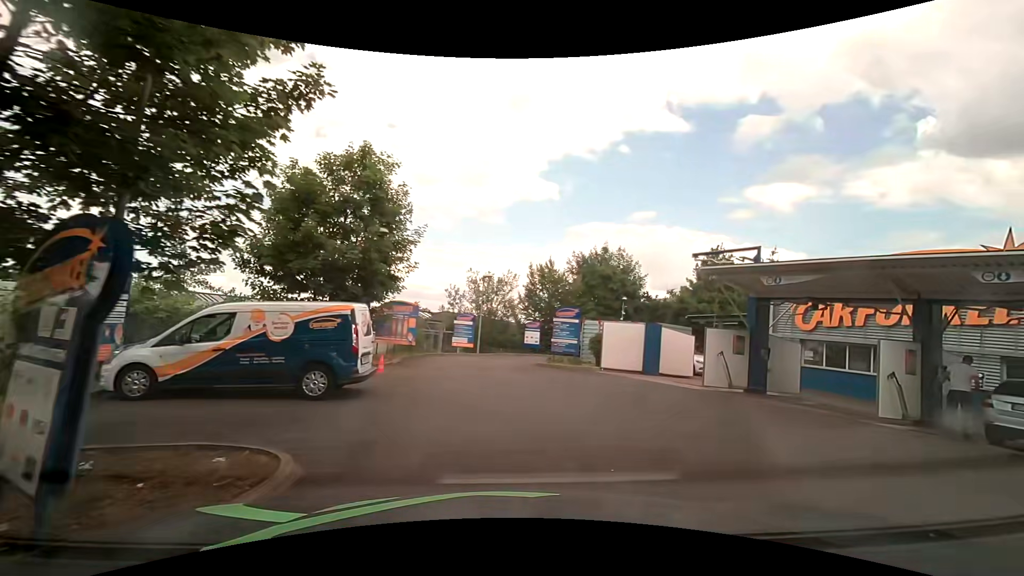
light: Day
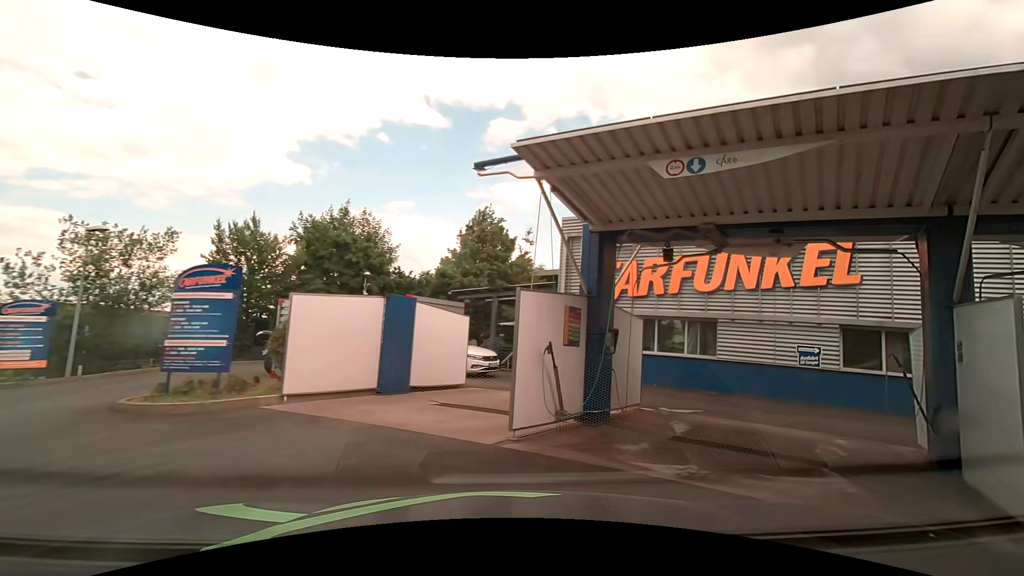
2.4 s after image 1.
(+1.9, +9.9) m; +26°
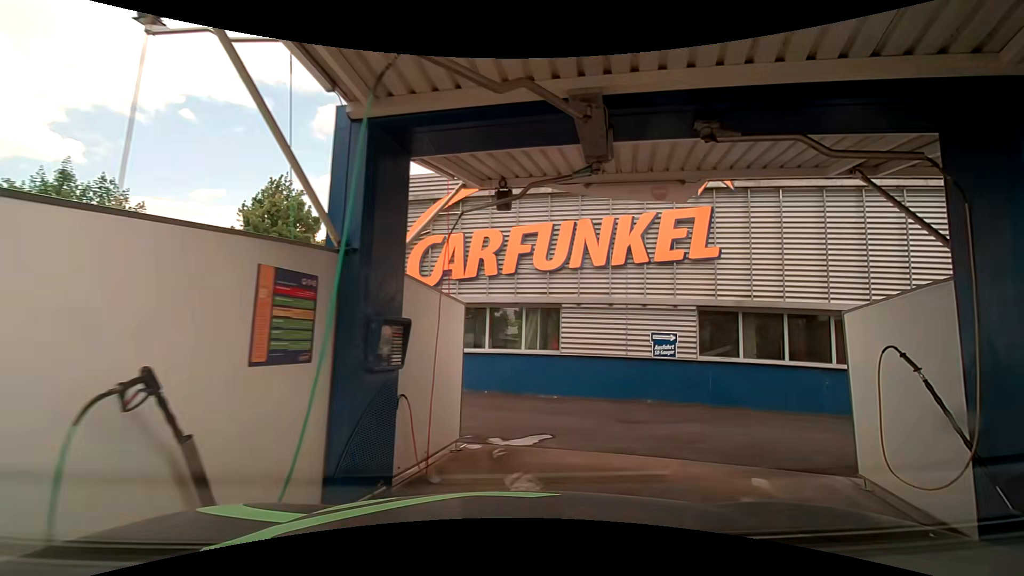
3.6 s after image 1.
(+0.7, +4.2) m; +19°
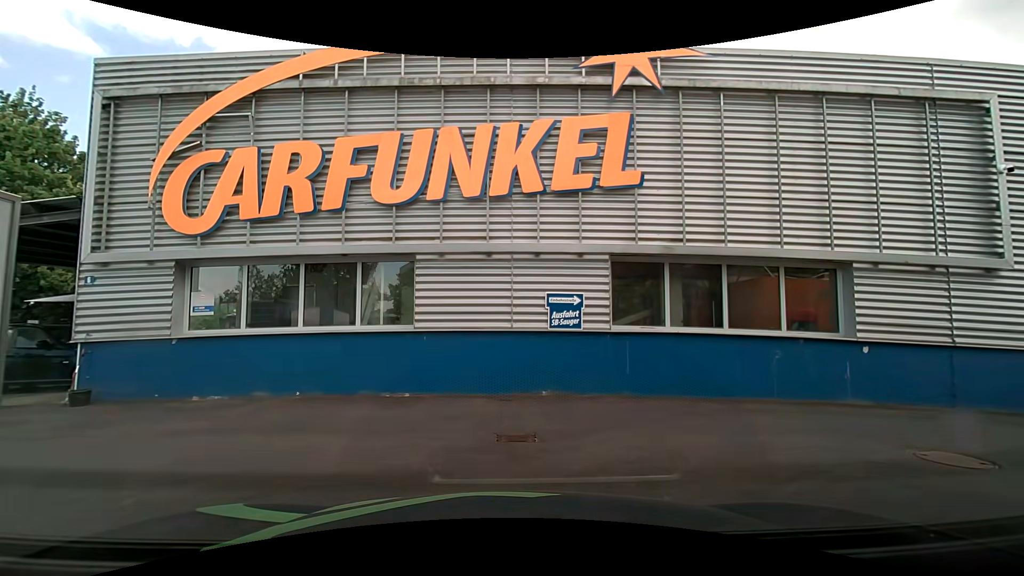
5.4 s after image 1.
(+0.5, +3.9) m; +14°
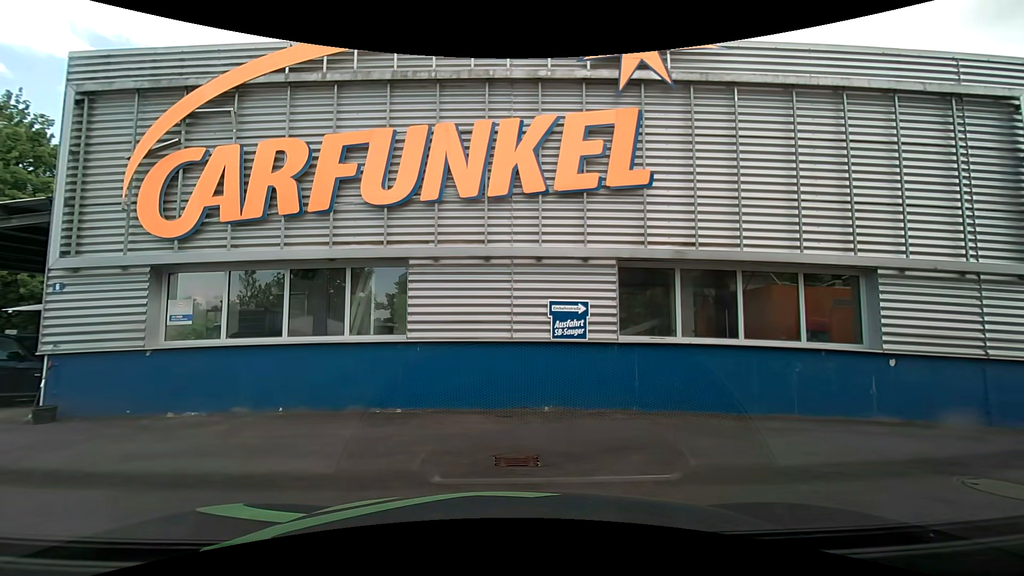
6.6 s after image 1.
(0.0, +0.6) m; 0°
